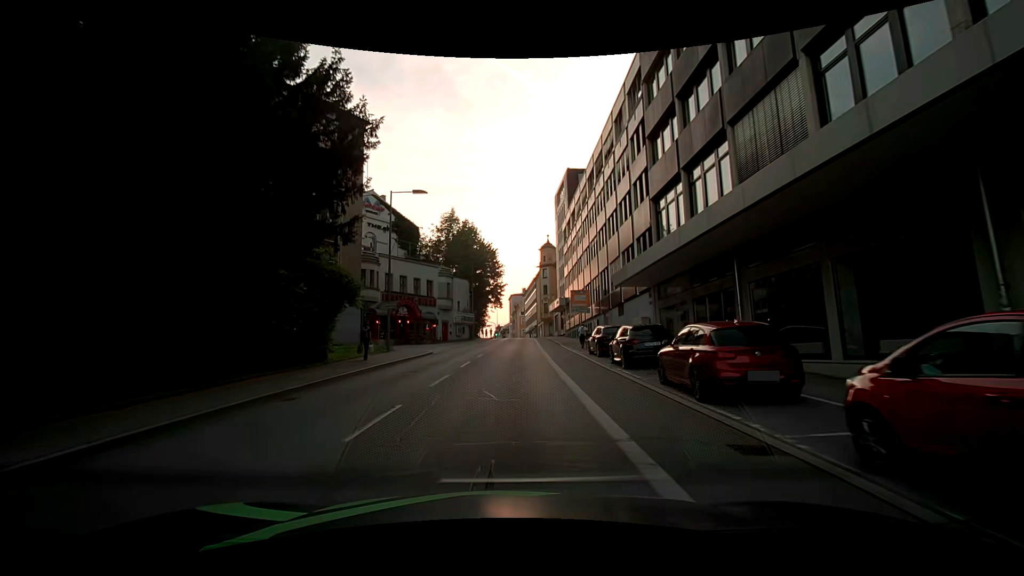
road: tertiary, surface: asphalt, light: Day
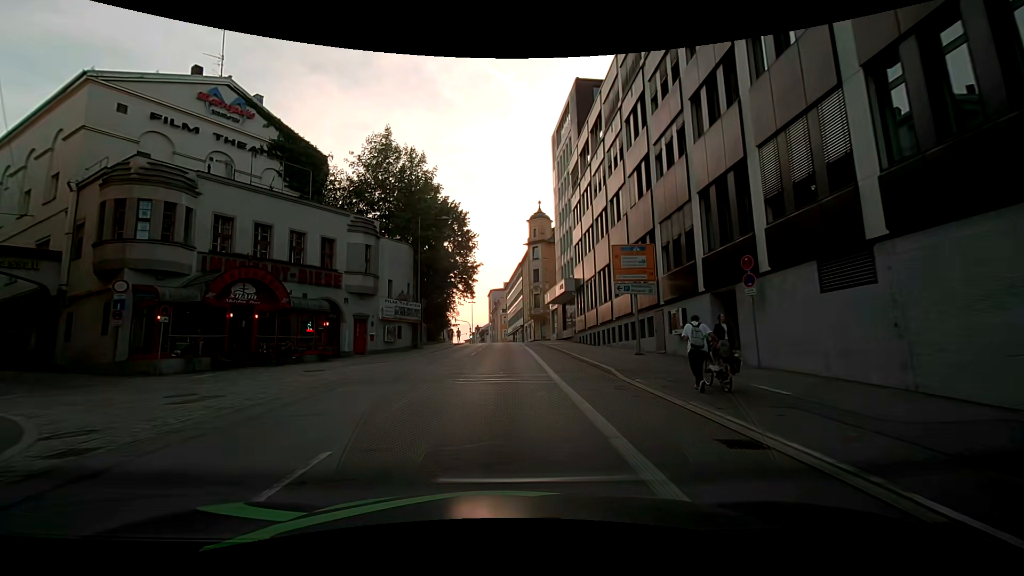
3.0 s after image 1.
(-0.2, +27.3) m; 0°
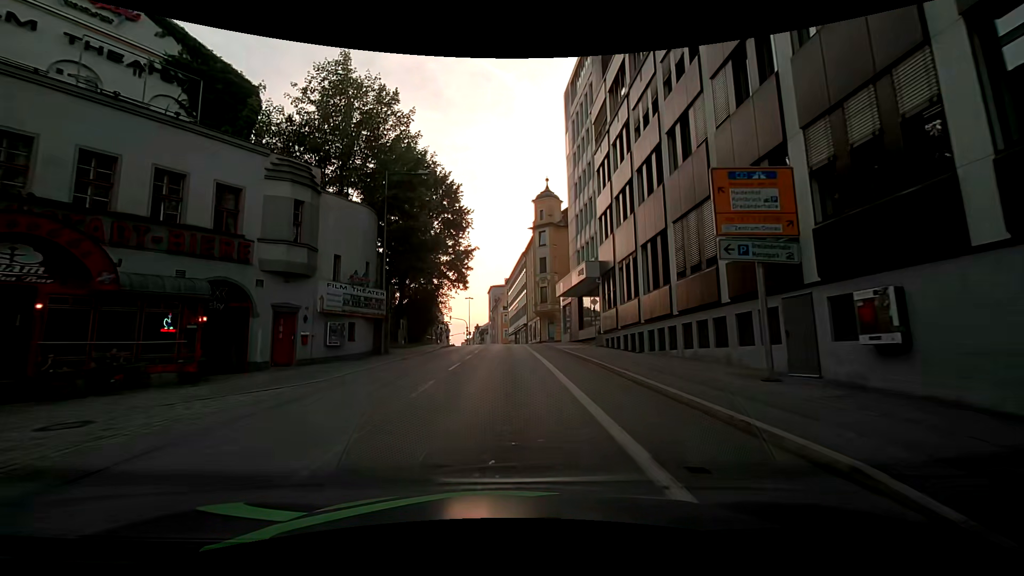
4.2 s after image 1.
(+0.2, +11.0) m; +1°
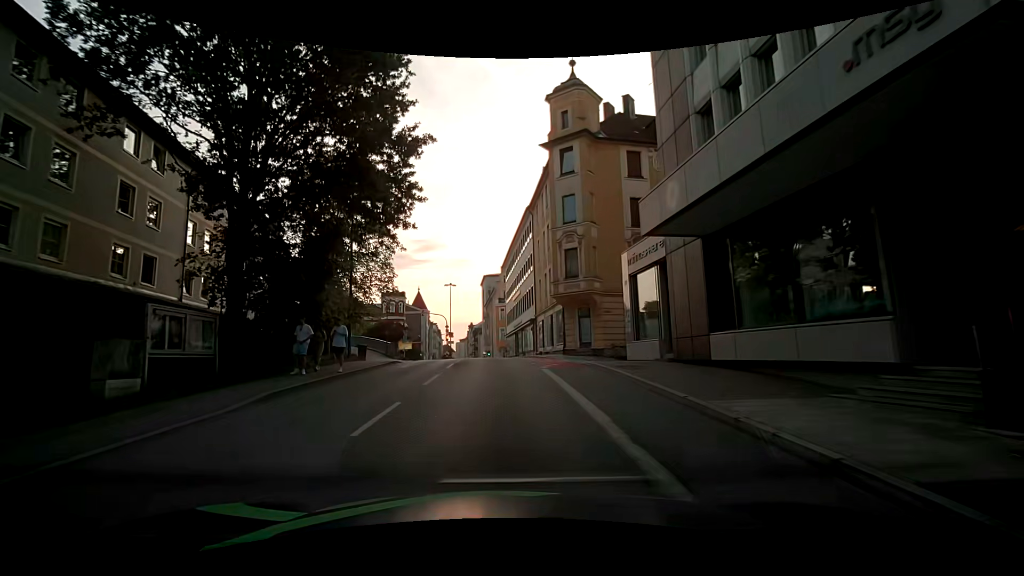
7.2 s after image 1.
(-0.1, +27.6) m; -1°
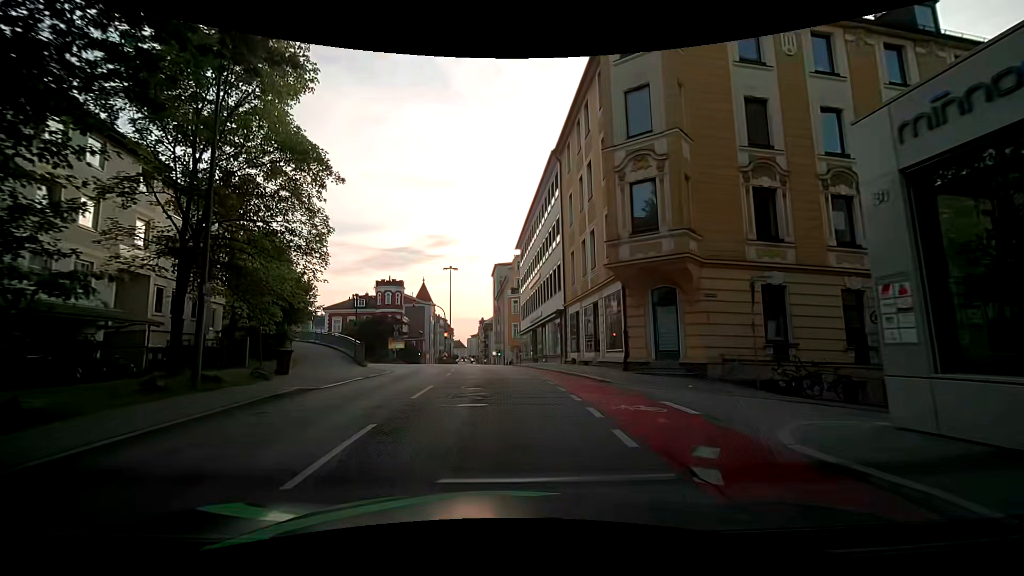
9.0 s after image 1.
(-0.3, +13.8) m; -2°
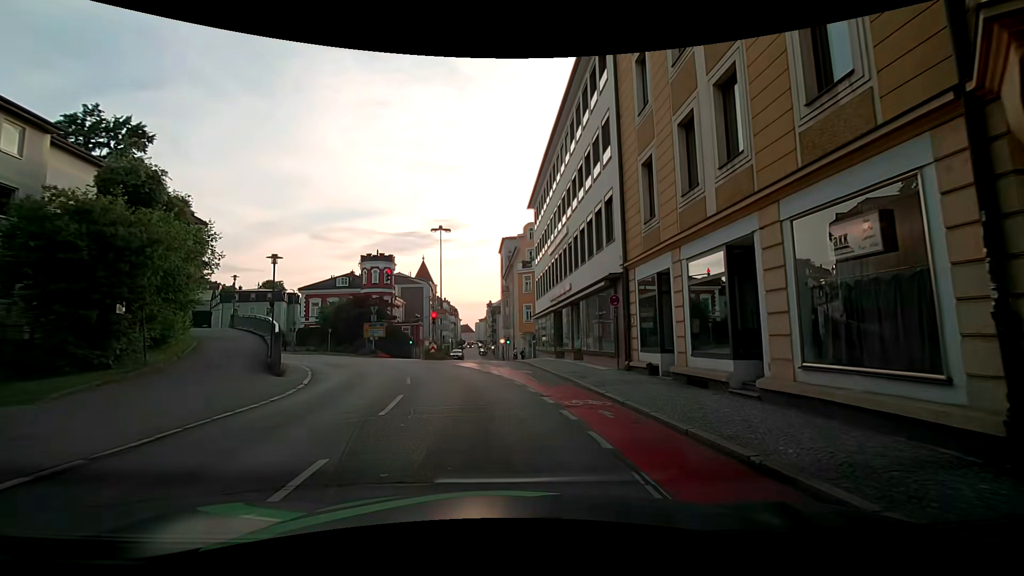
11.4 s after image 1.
(+0.1, +13.7) m; 0°
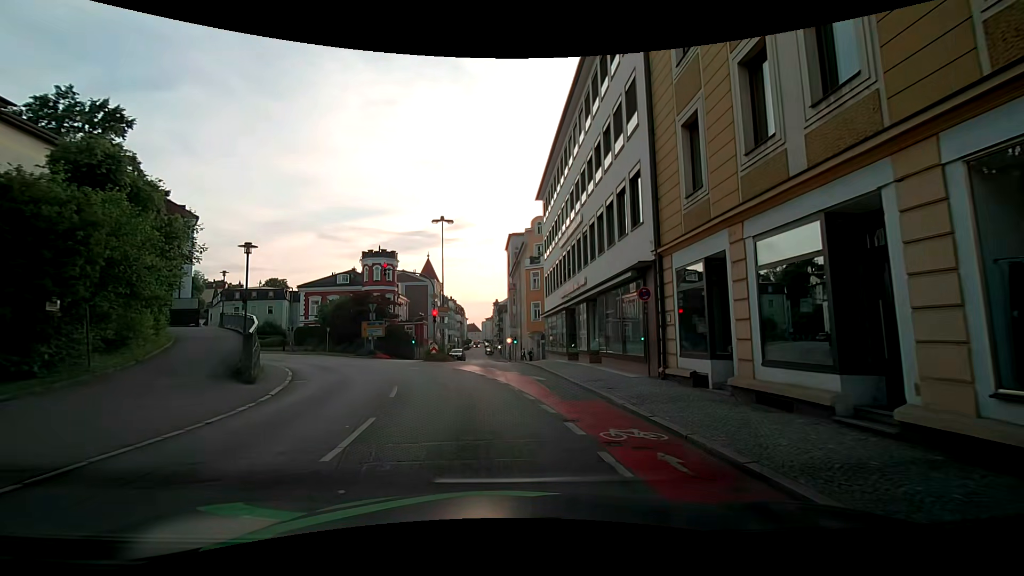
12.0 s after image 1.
(0.0, +2.9) m; 0°
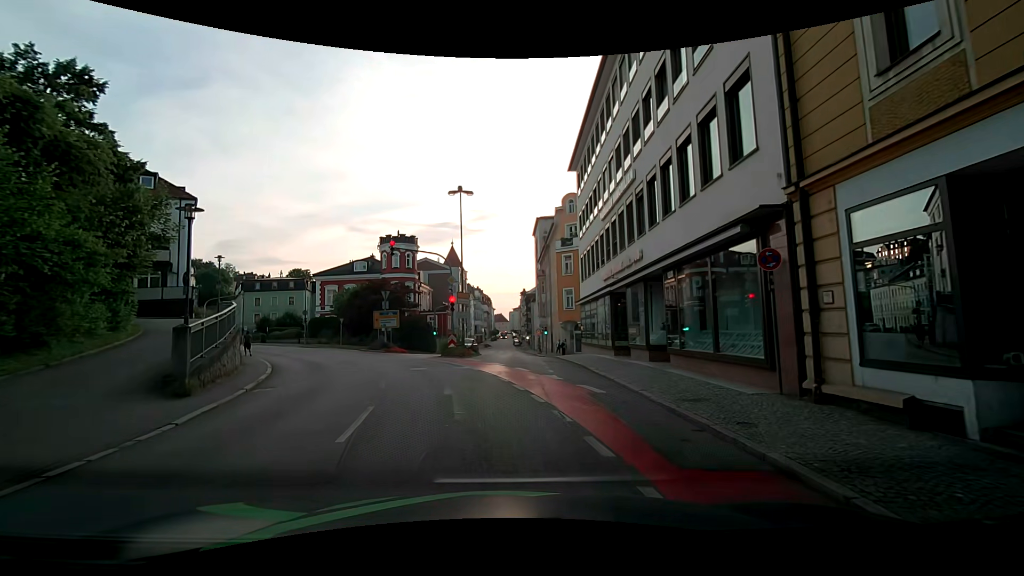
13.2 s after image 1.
(-0.2, +5.4) m; -4°
